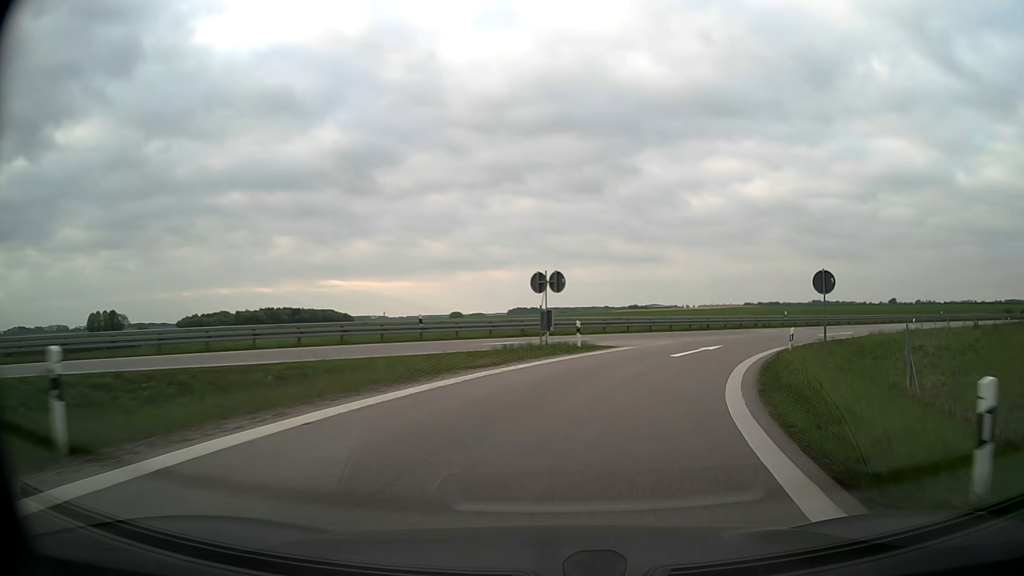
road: motorway_link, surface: asphalt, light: Day
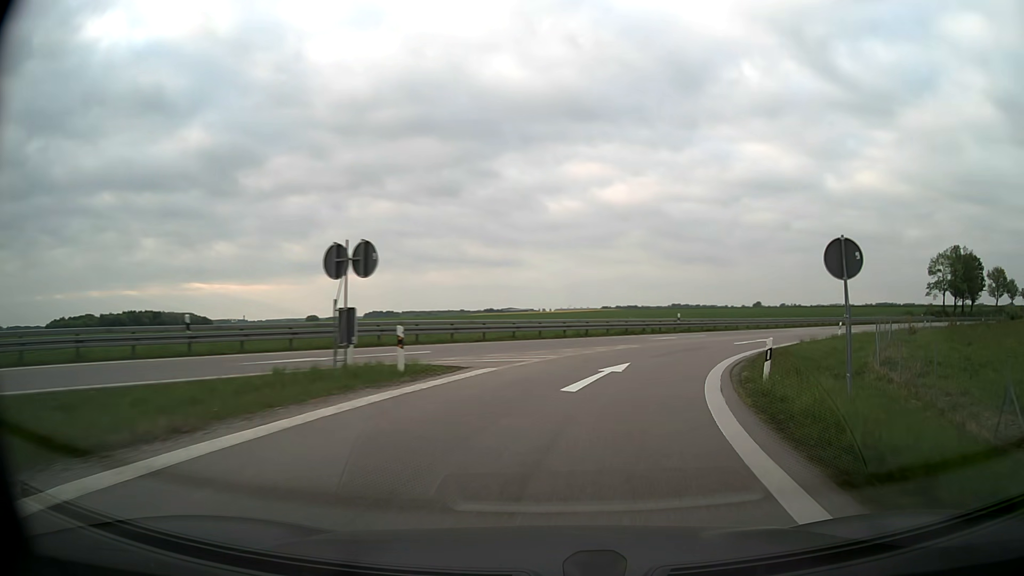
(+1.0, +10.0) m; +12°
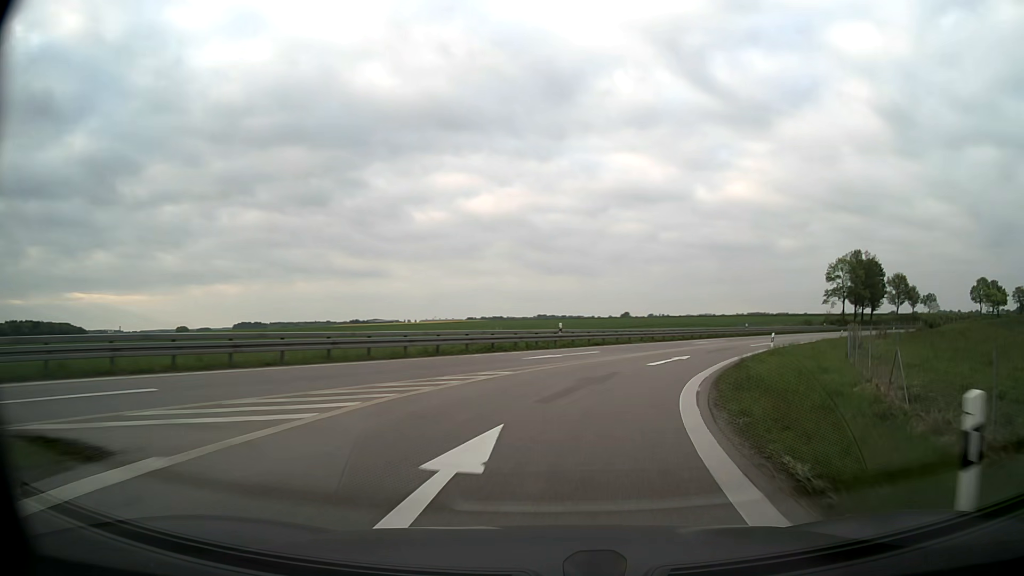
(+1.1, +10.3) m; +12°
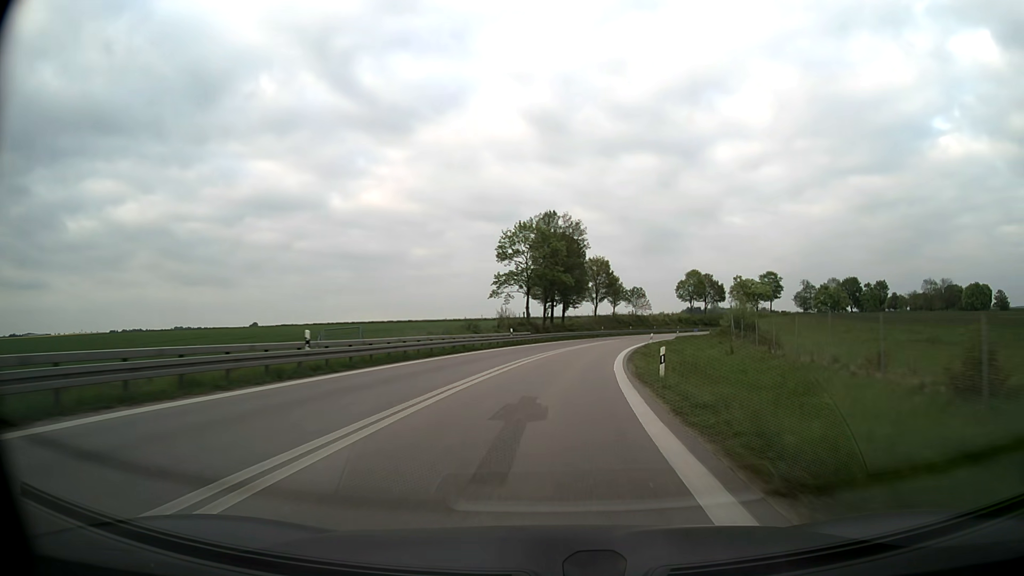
(+16.8, +47.4) m; +32°
(0, +10) (+1, +20) (+2, +30) (+3, +40) (+5, +50) (+7, +60) (+9, +69) (+12, +79) (+15, +88) (+18, +98) m
